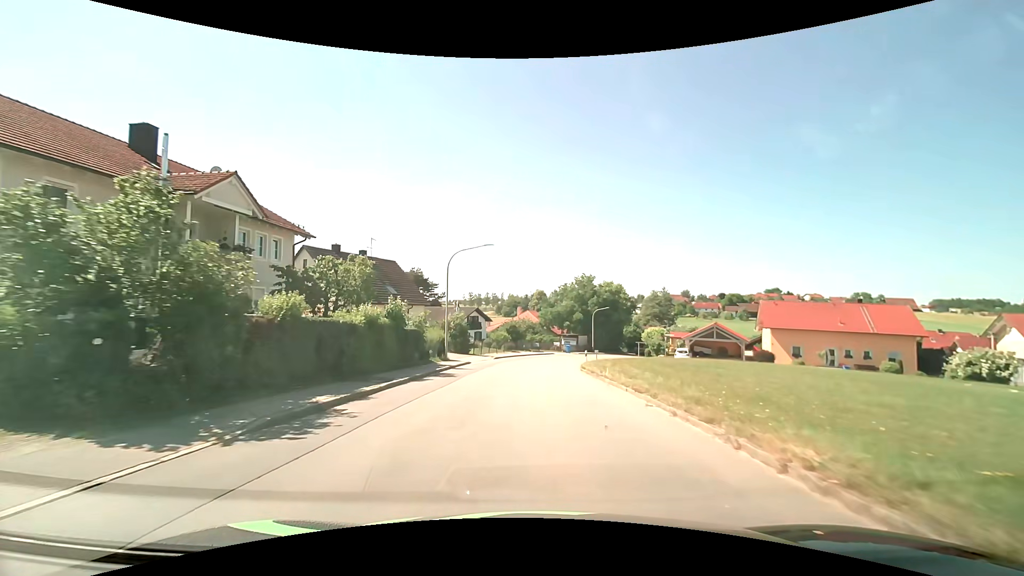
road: tertiary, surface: asphalt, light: Day
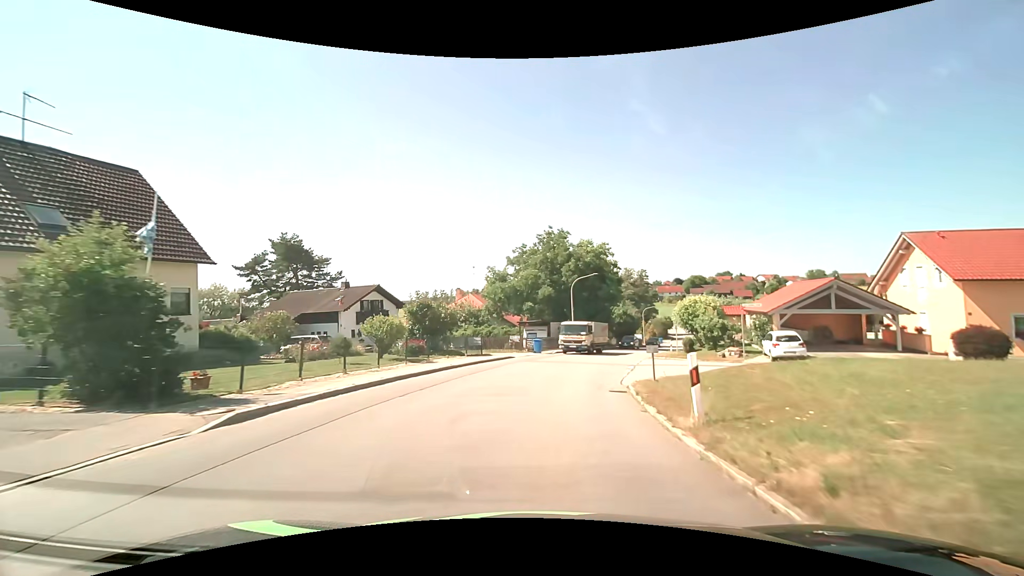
(+1.1, +32.2) m; +5°
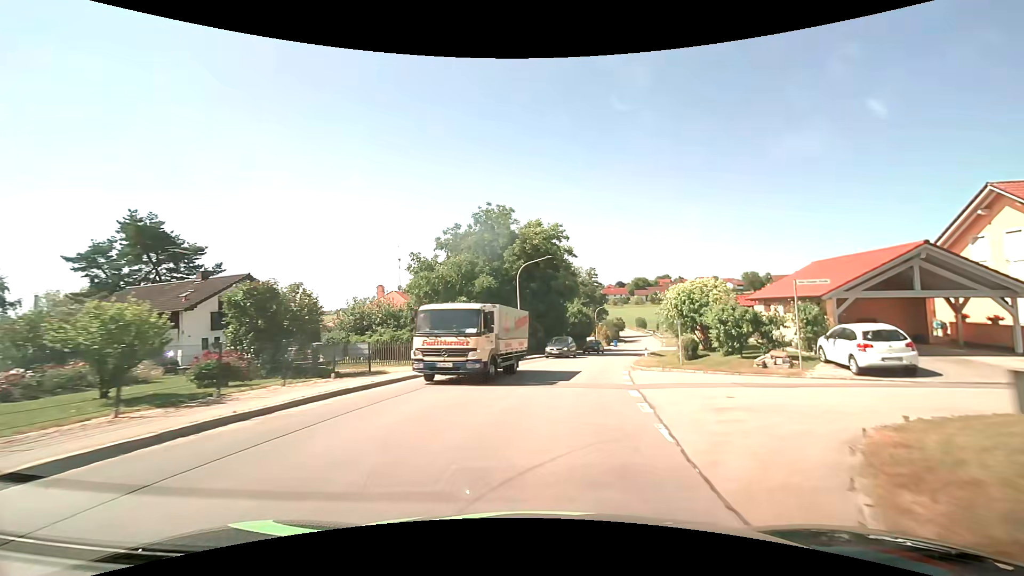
(+0.5, +12.2) m; +6°
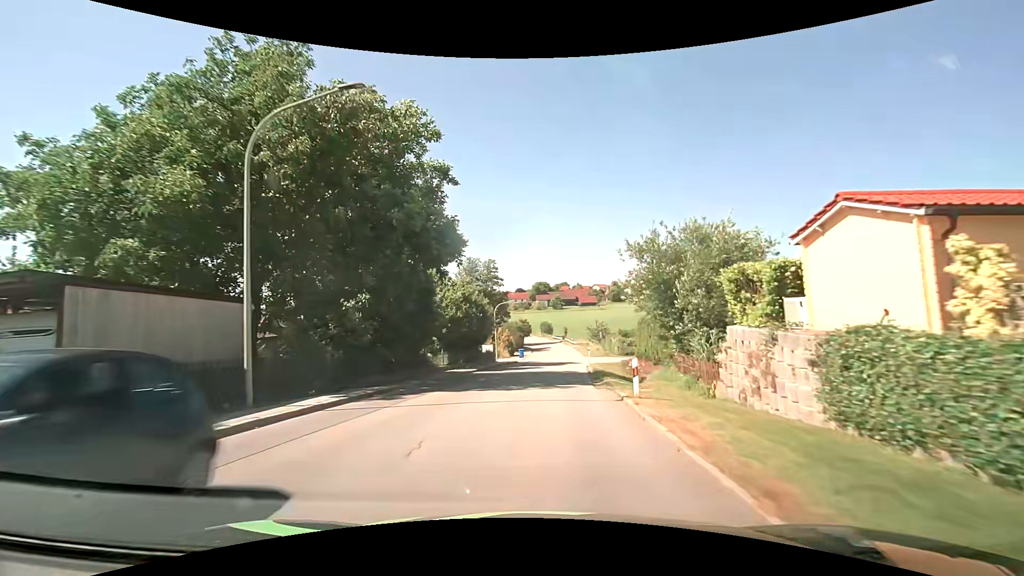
(+3.0, +25.4) m; +12°
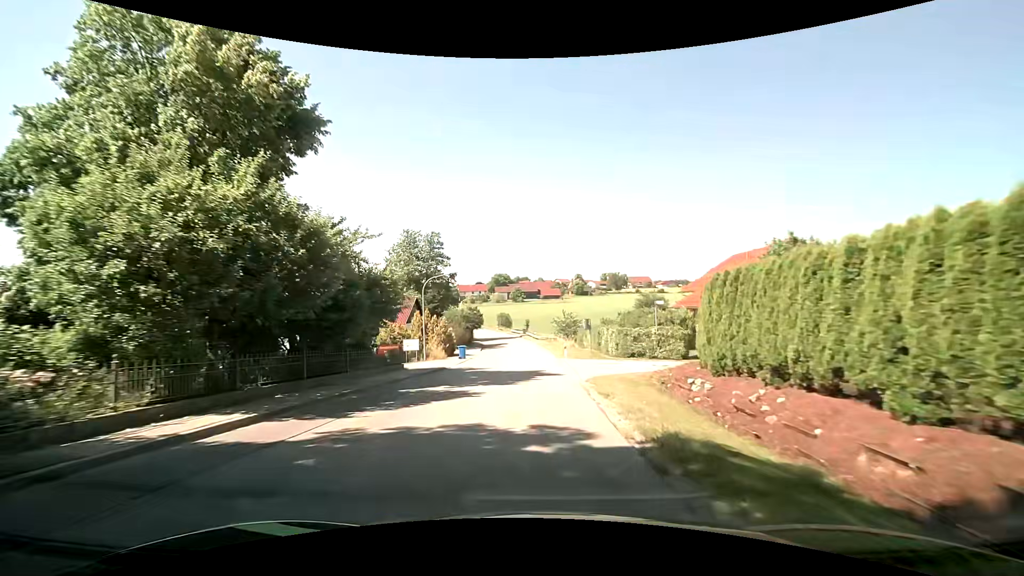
(+1.0, +20.8) m; +5°
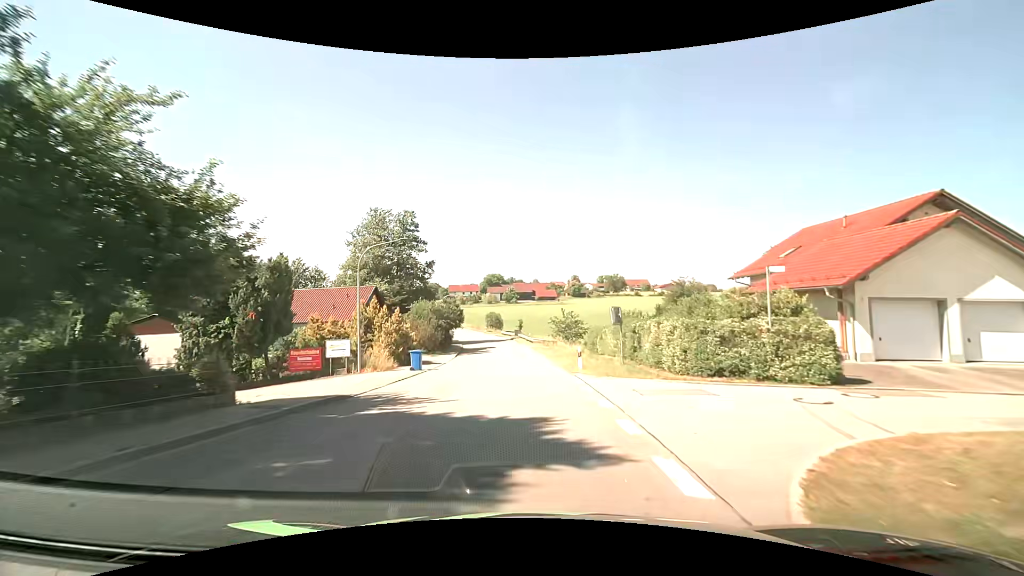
(0.0, +14.4) m; 0°
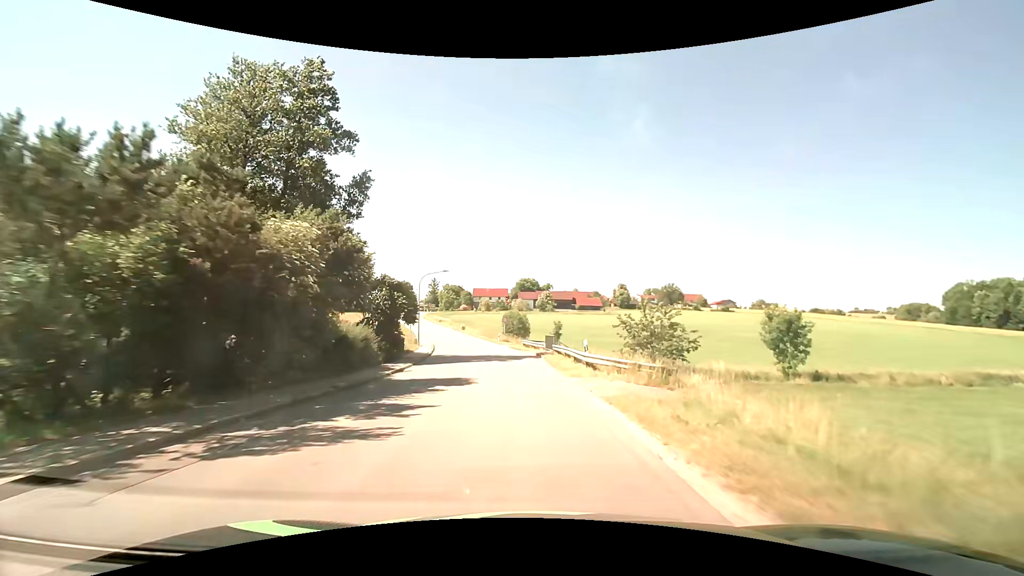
(-0.7, +38.3) m; -4°
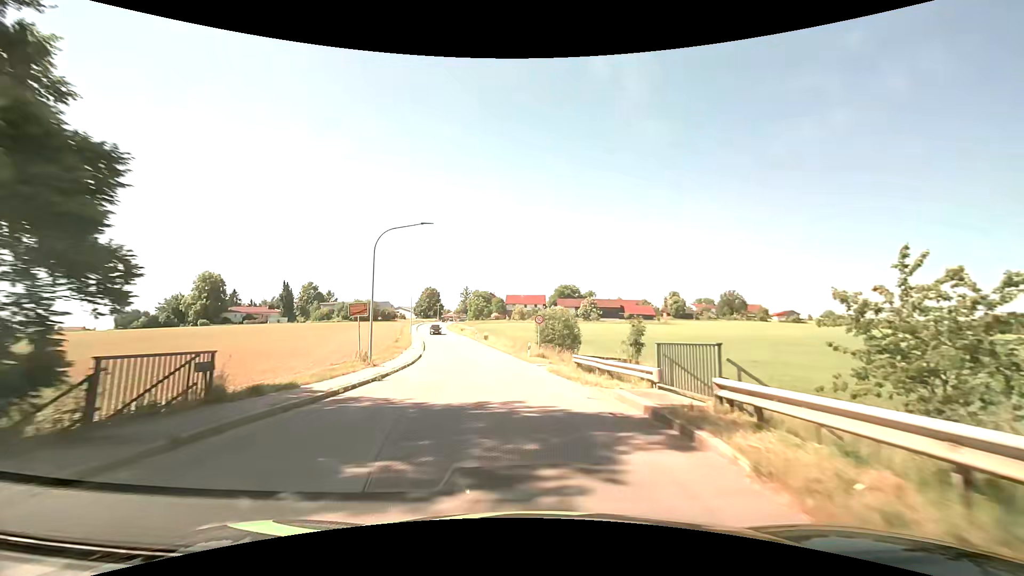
(-0.9, +23.5) m; -4°
(0, +10) (-1, +20) (-2, +30) (-3, +40) (-5, +50) (-7, +59) (-10, +69) (-13, +79) (-15, +88) (-18, +98) m
